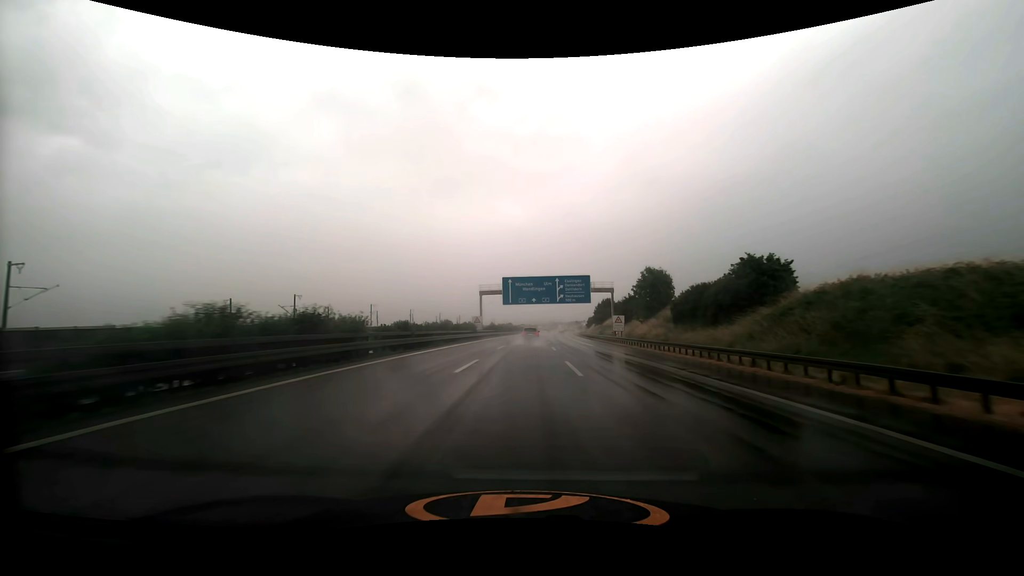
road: motorway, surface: asphalt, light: Day
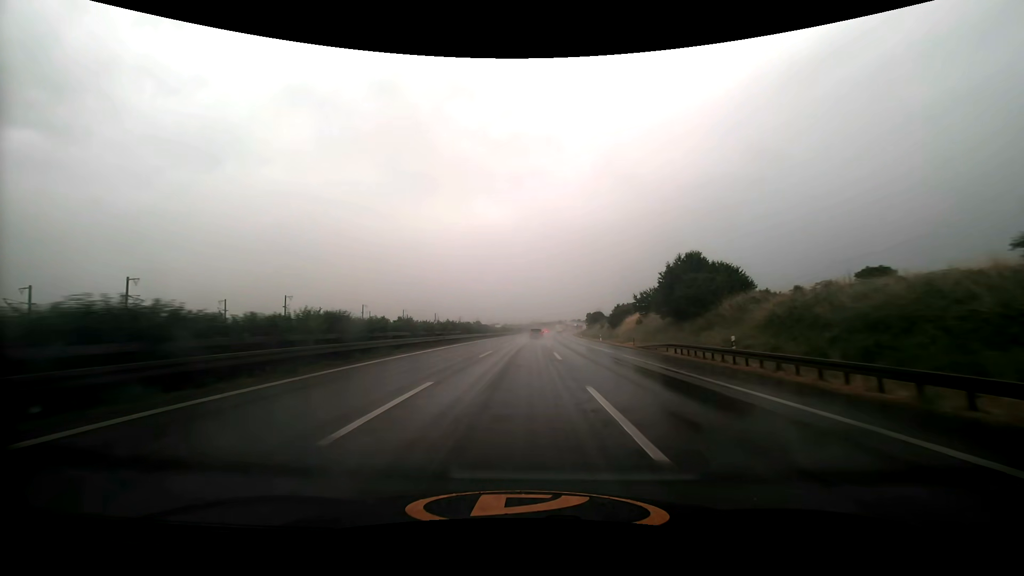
(+2.0, +82.0) m; +3°
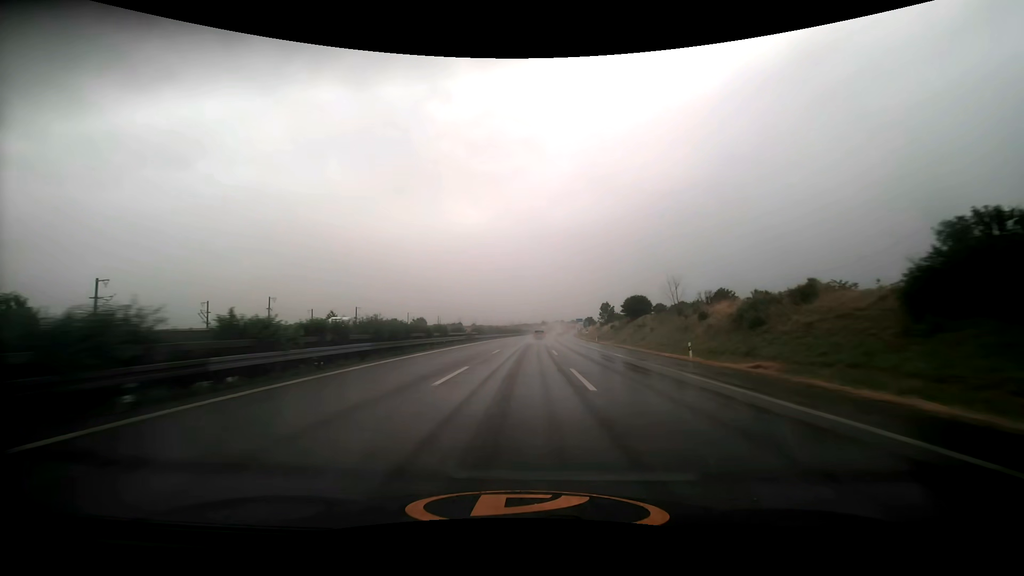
(+1.7, +84.5) m; +2°
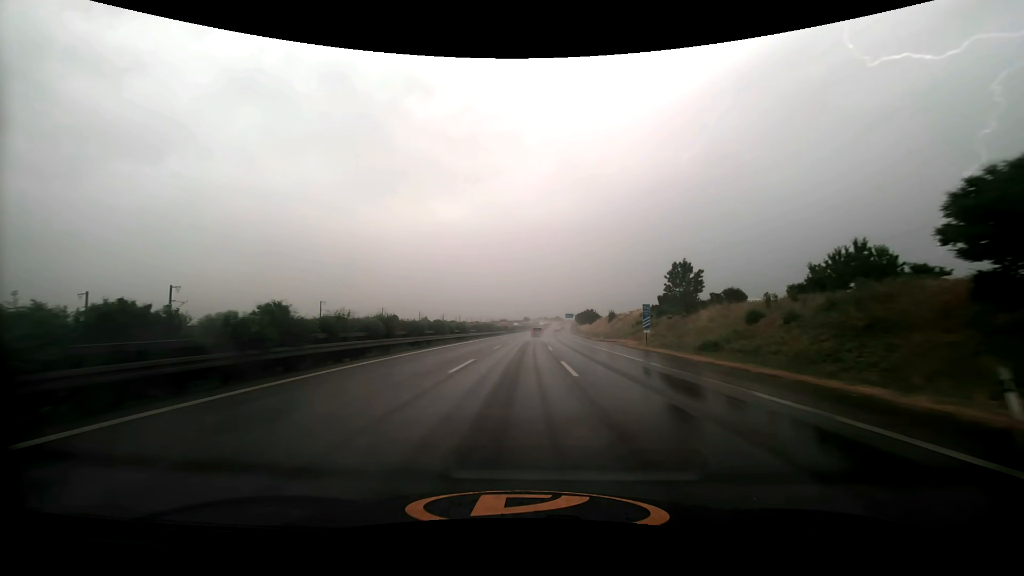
(+1.4, +69.6) m; +2°
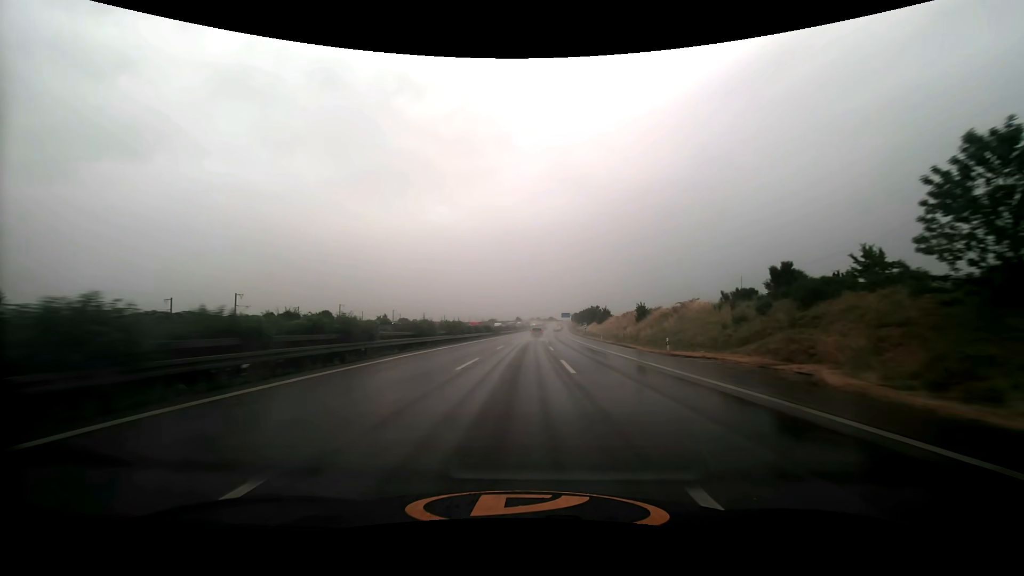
(+0.2, +35.1) m; +1°
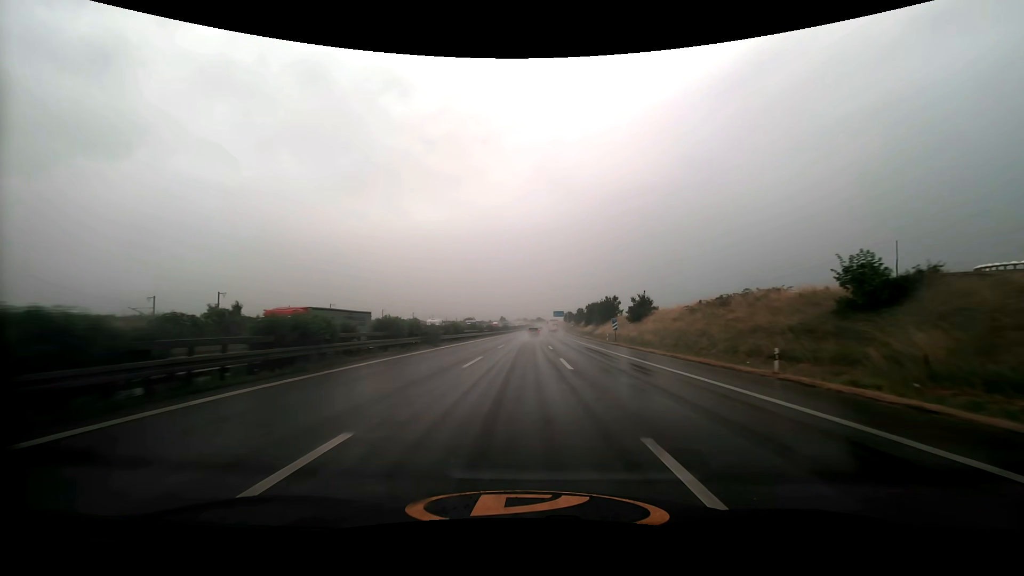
(+0.7, +52.8) m; +1°
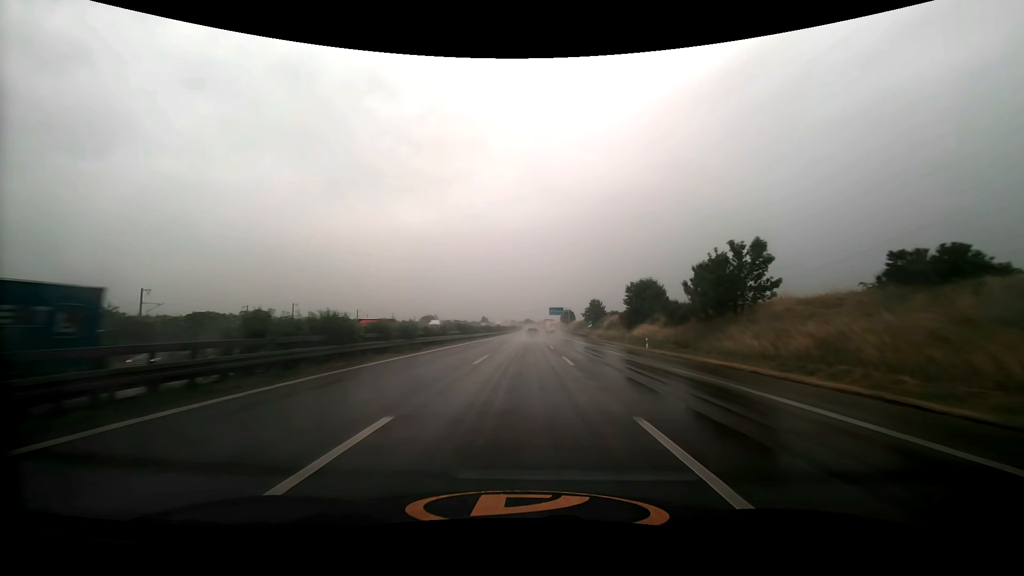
(+1.0, +70.9) m; +1°
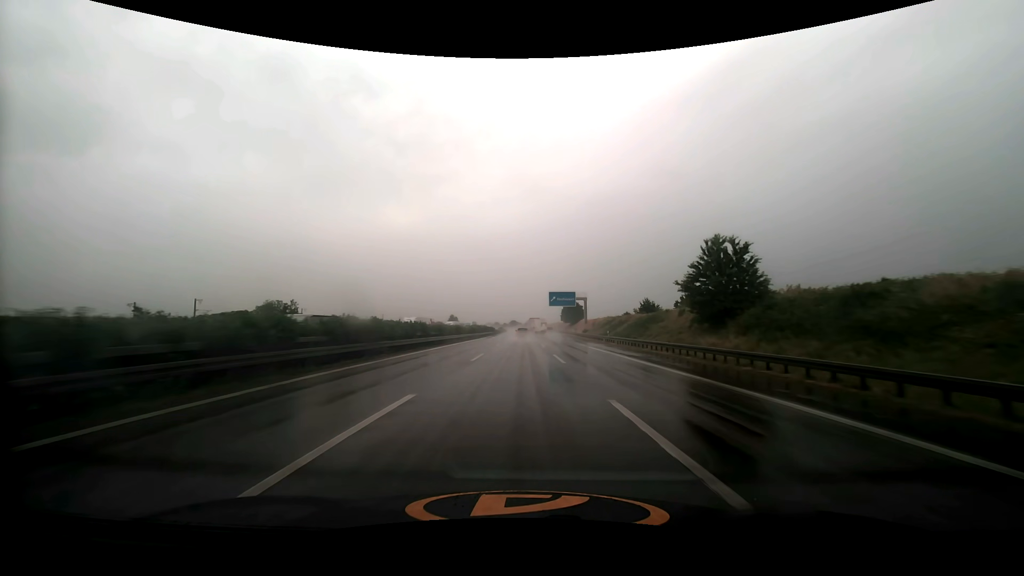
(+1.4, +88.3) m; +2°
(0, +10) (0, +20) (0, +30) (0, +40) (0, +50) (0, +60) (0, +70) (0, +80) (-1, +90) (-1, +100) m
